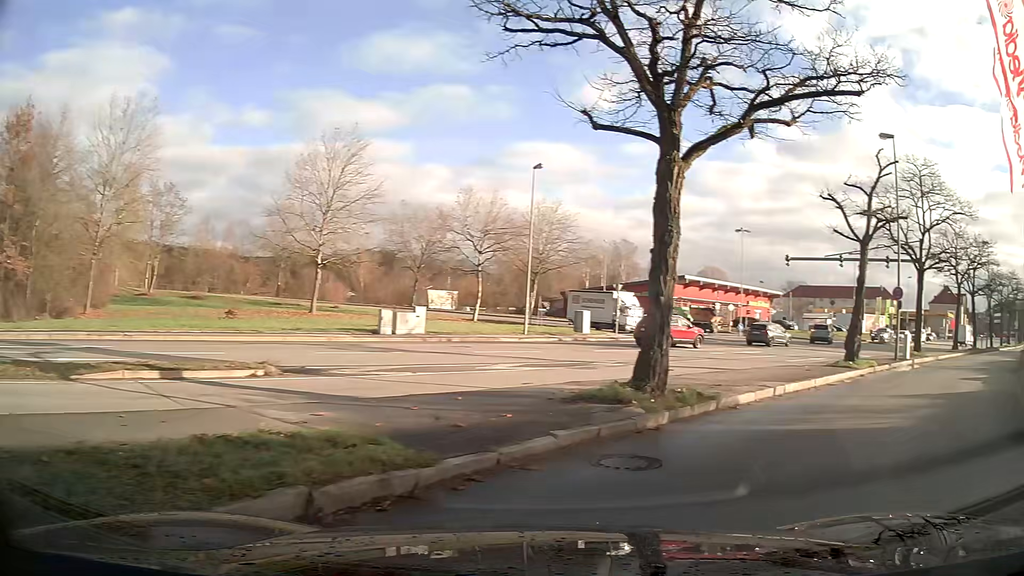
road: residential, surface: asphalt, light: Day
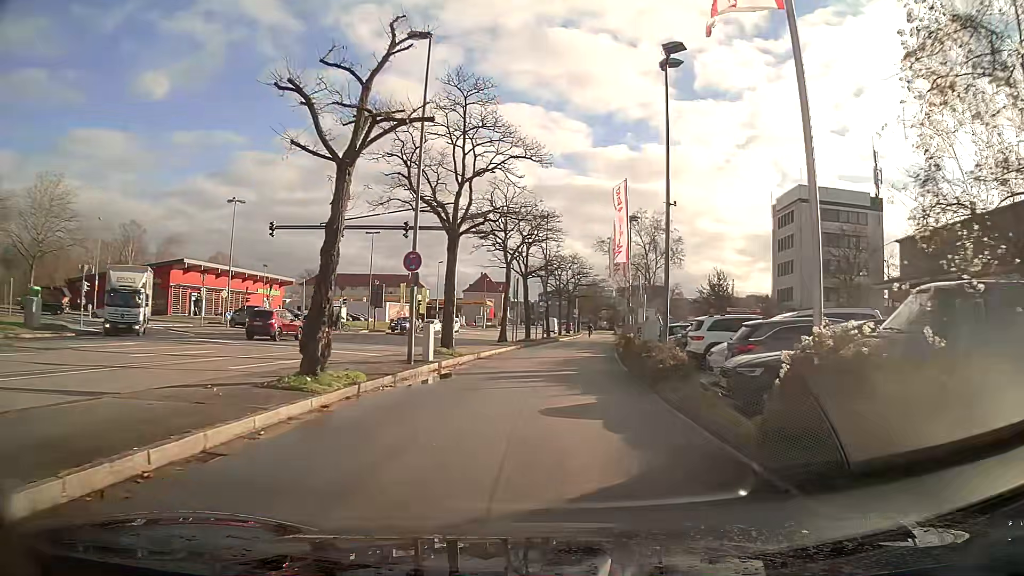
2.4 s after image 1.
(+4.6, +10.3) m; +35°
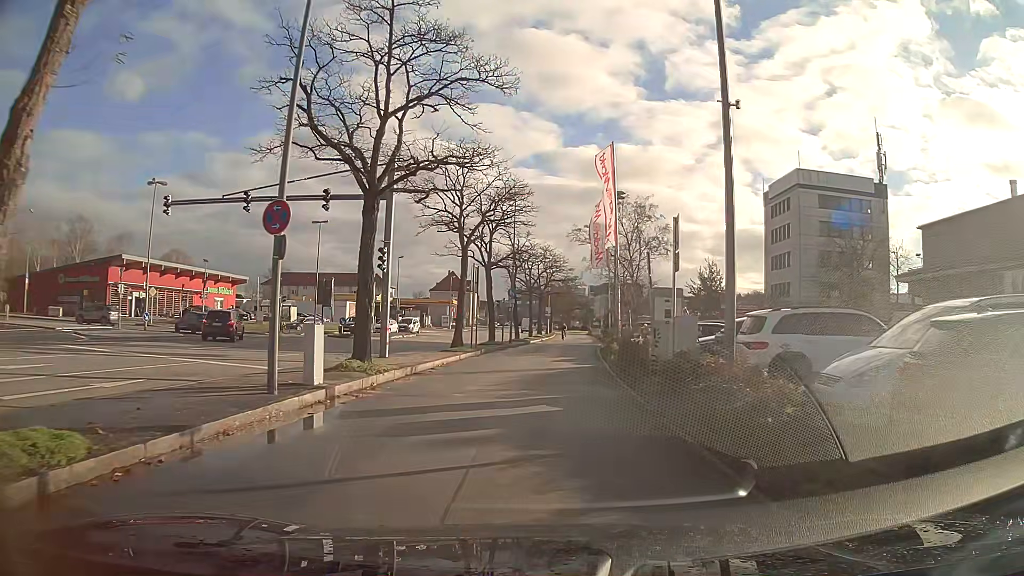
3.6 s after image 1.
(+0.2, +8.5) m; +2°
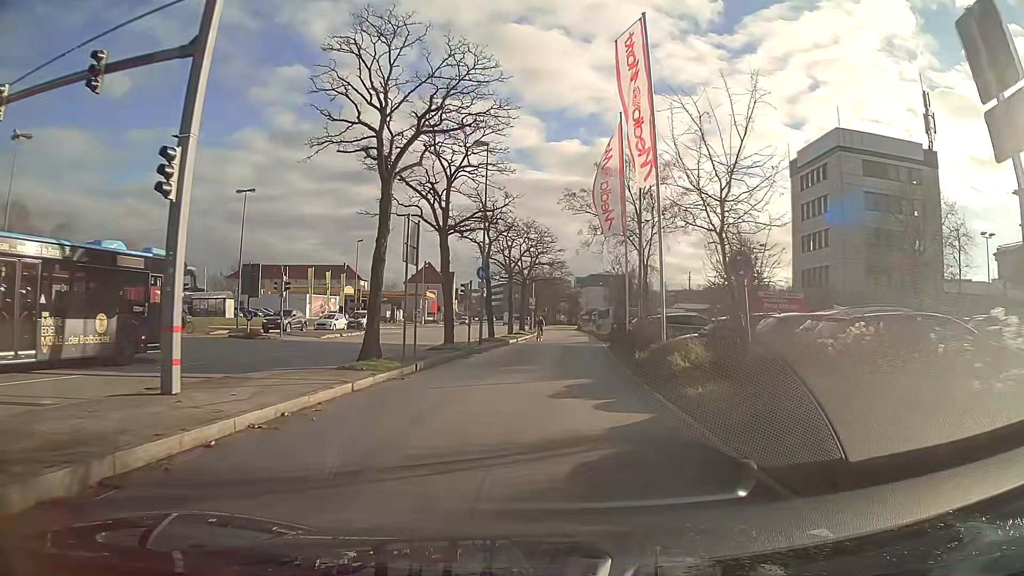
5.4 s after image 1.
(+0.2, +14.0) m; +2°
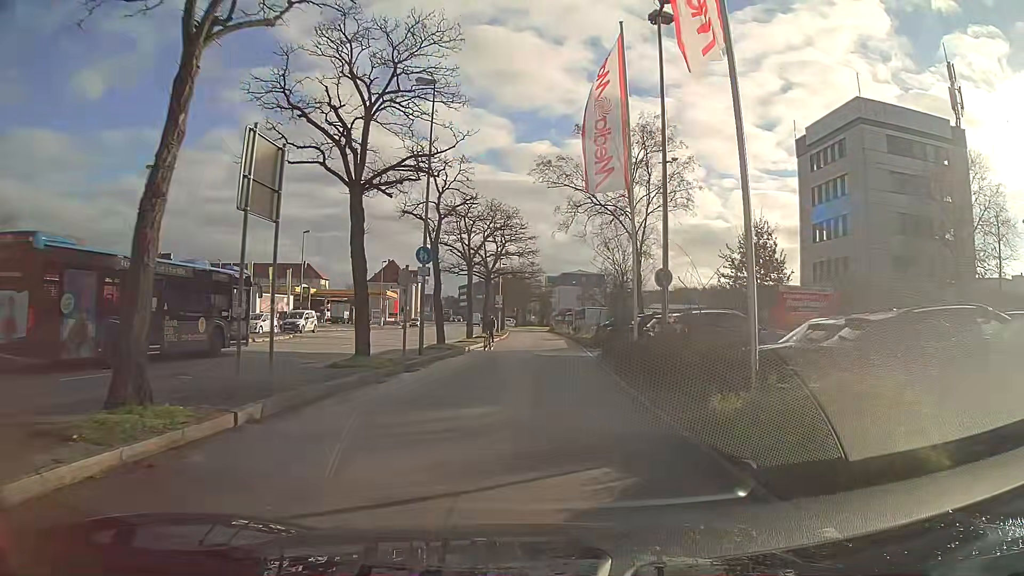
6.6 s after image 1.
(+0.2, +9.6) m; +2°
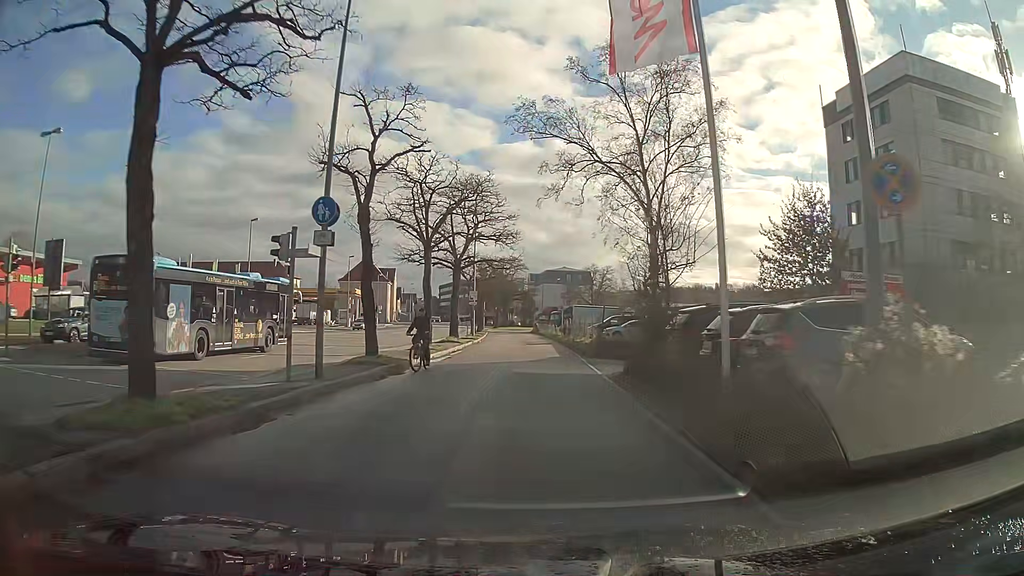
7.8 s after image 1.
(+0.1, +9.9) m; +1°
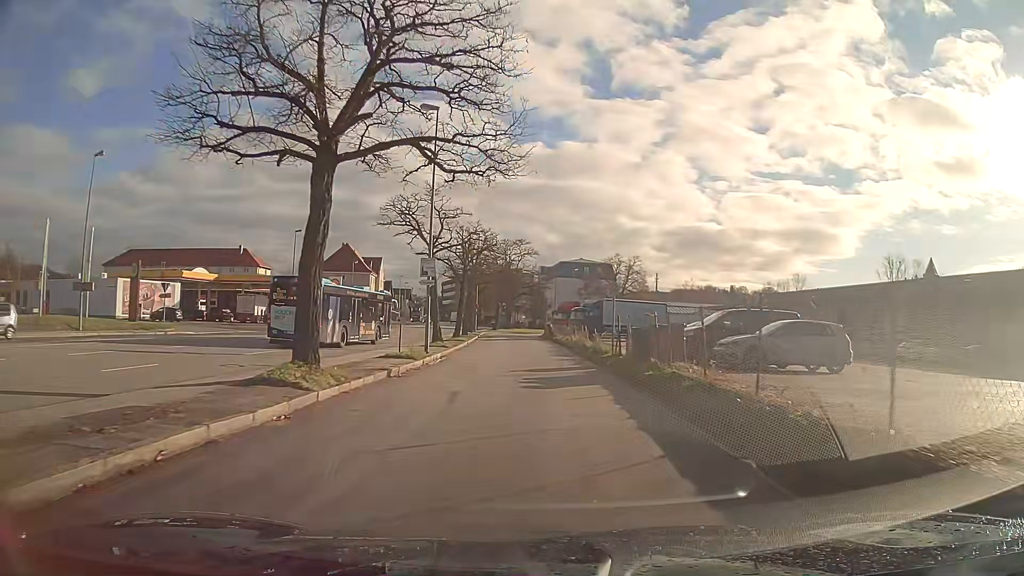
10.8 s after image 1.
(-0.2, +27.2) m; -1°
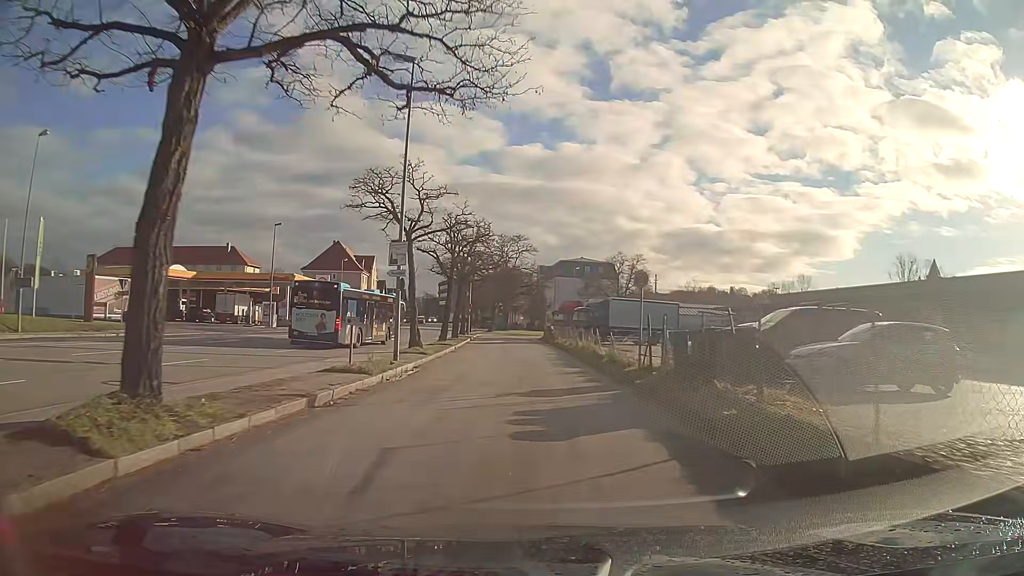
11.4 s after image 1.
(0.0, +5.8) m; 0°
